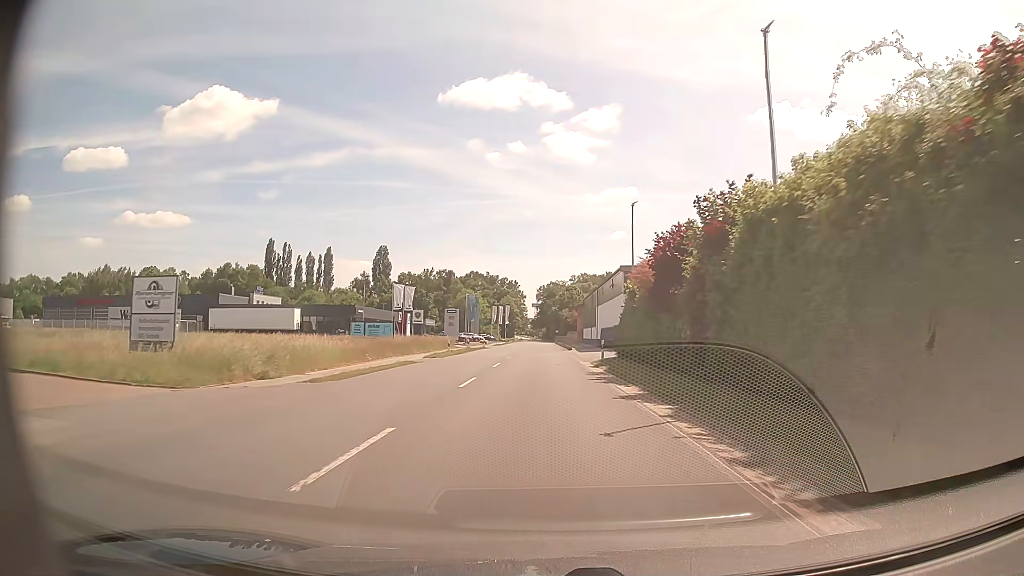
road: secondary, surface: asphalt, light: Day
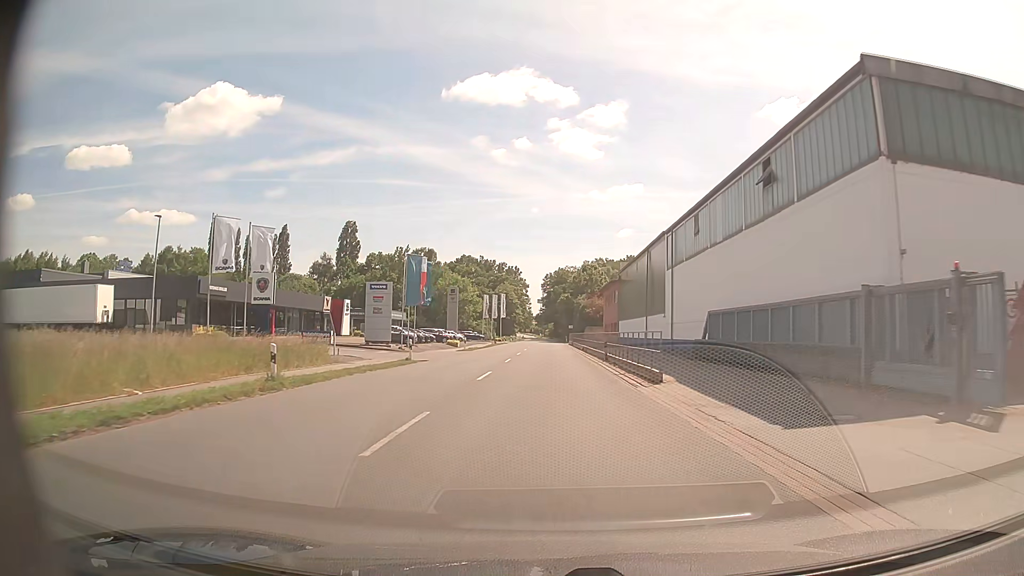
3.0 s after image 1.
(-0.2, +46.4) m; 0°
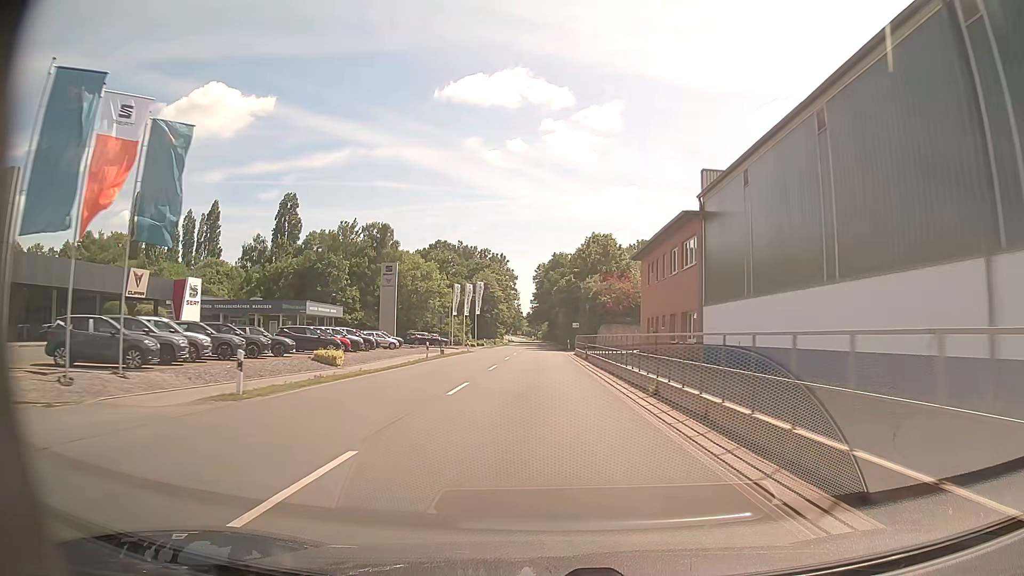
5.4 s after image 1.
(+0.3, +39.5) m; 0°
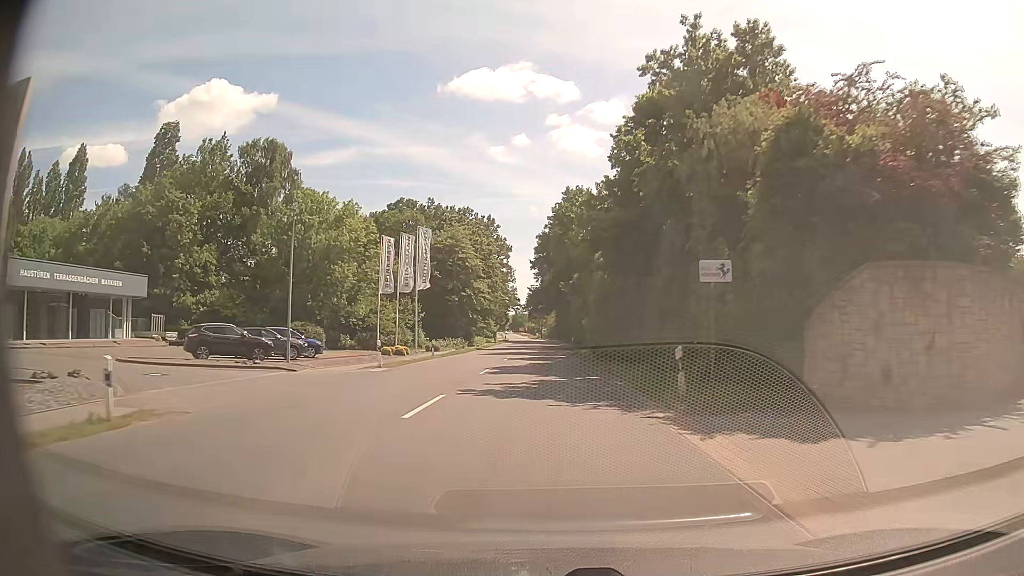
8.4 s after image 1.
(-0.2, +53.0) m; -1°
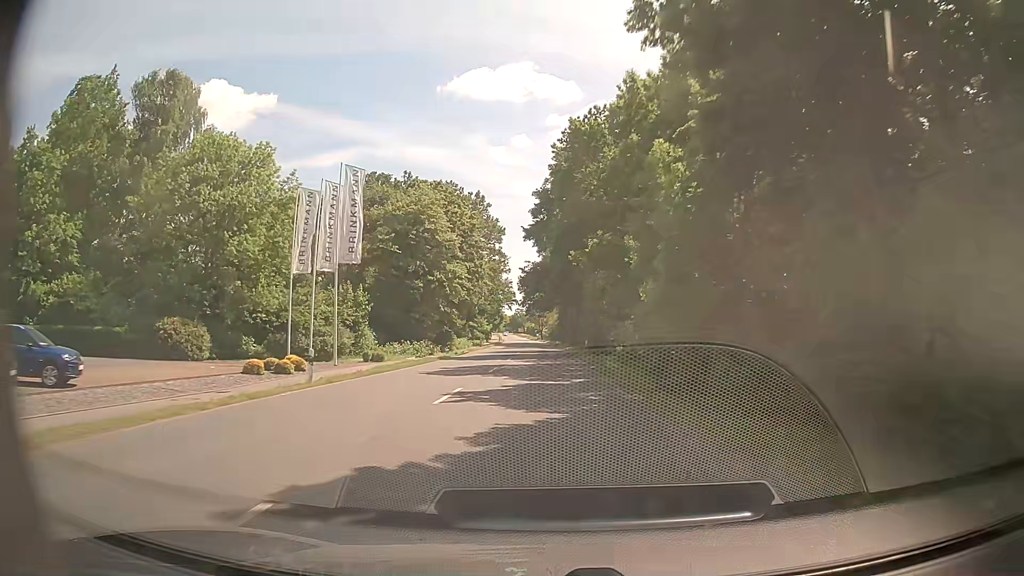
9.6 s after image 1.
(+0.1, +21.5) m; +1°
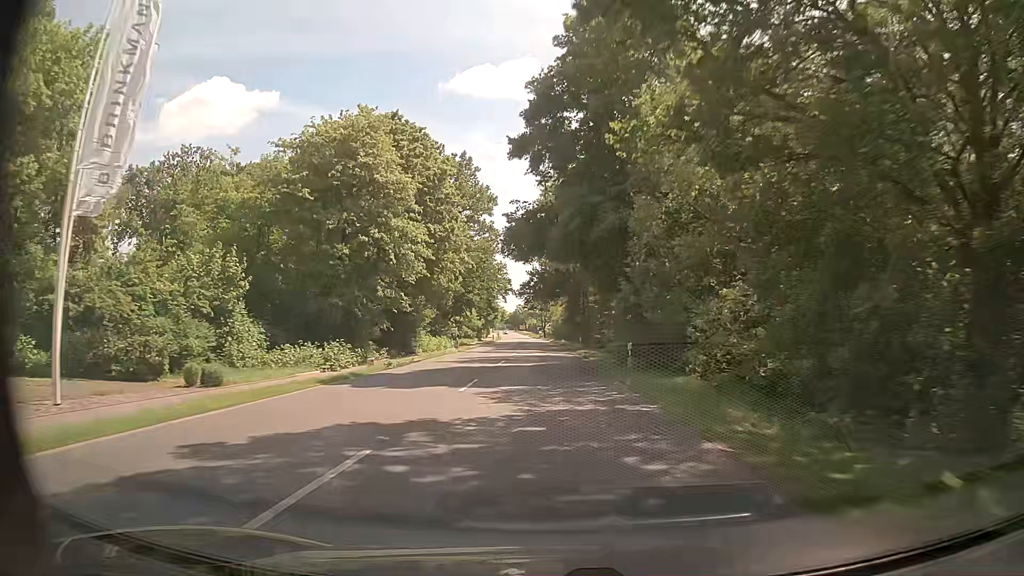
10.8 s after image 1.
(-0.2, +21.3) m; -1°
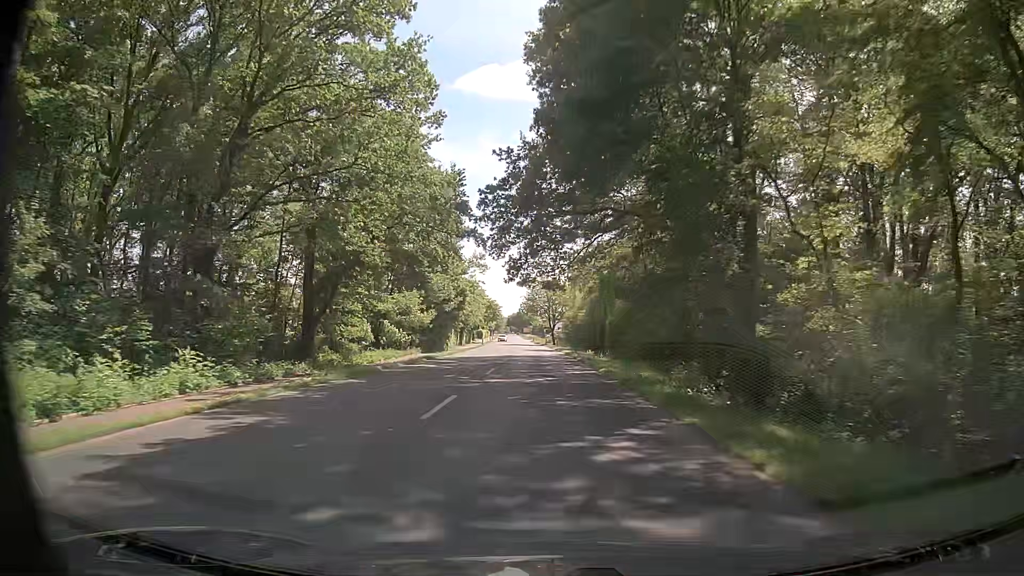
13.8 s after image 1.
(+0.1, +53.0) m; 0°
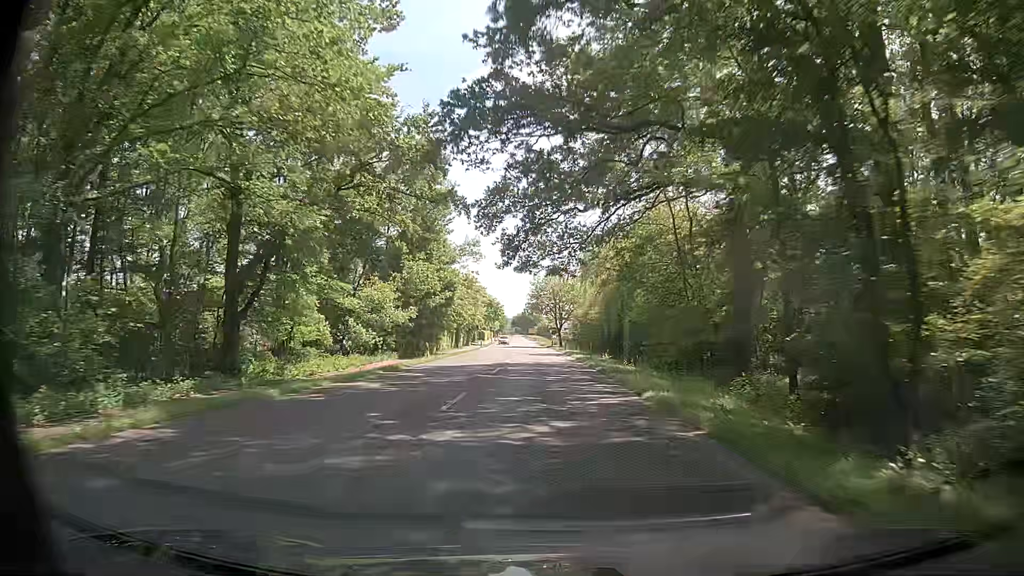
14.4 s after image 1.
(-0.1, +10.6) m; -1°
(0, +10) (0, +20) (0, +30) (0, +40) (-1, +50) (-1, +60) (-1, +70) (-2, +80) (-2, +90) (-2, +100) m
